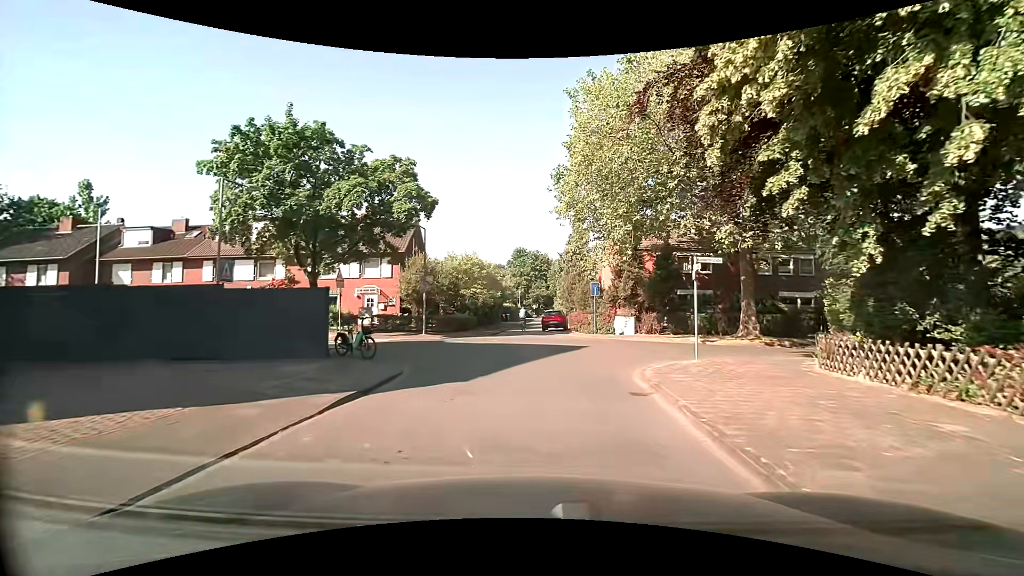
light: Day
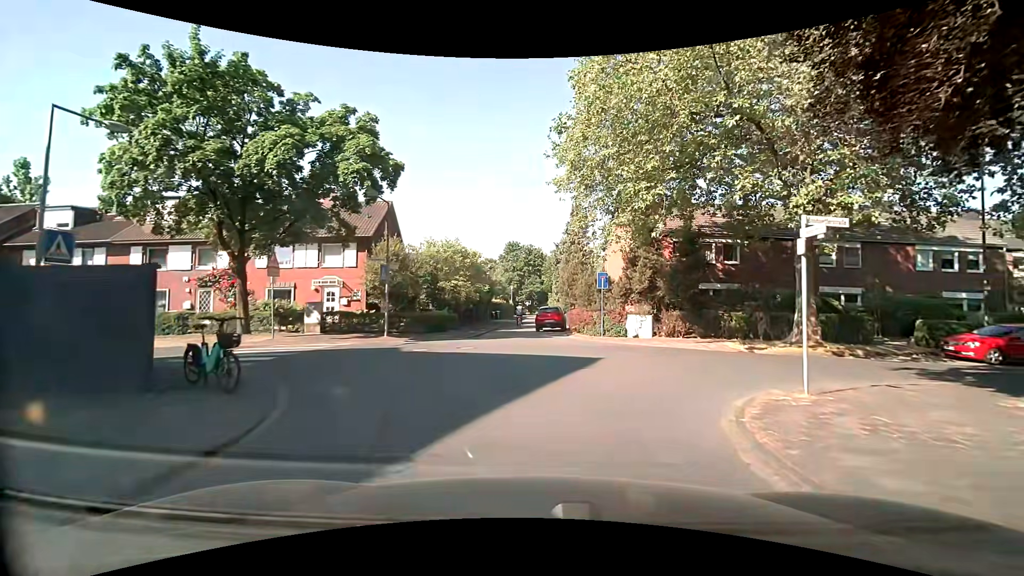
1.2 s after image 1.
(0.0, +5.9) m; 0°
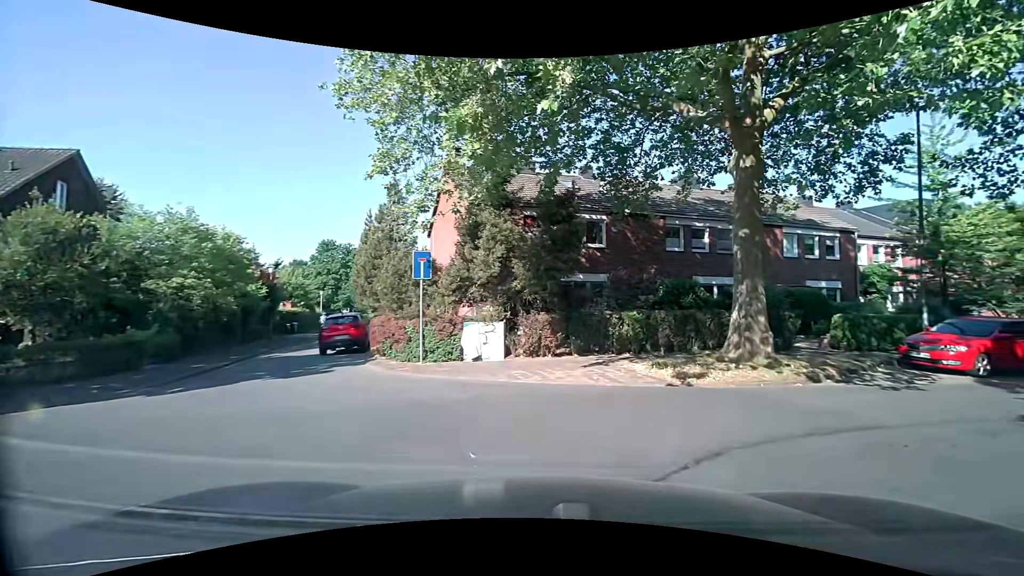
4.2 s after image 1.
(+1.1, +10.0) m; +19°
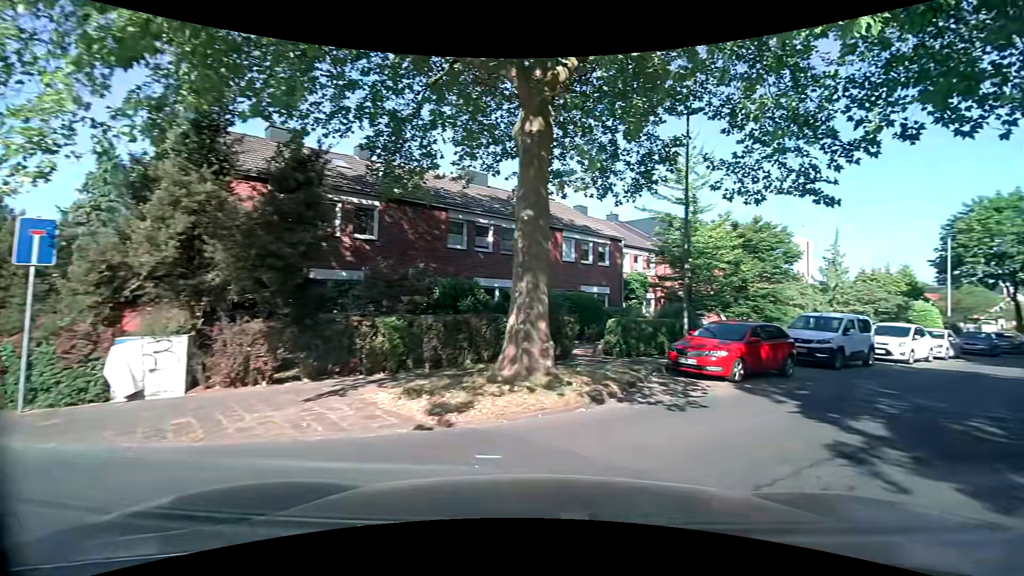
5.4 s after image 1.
(+0.7, +3.6) m; +24°
